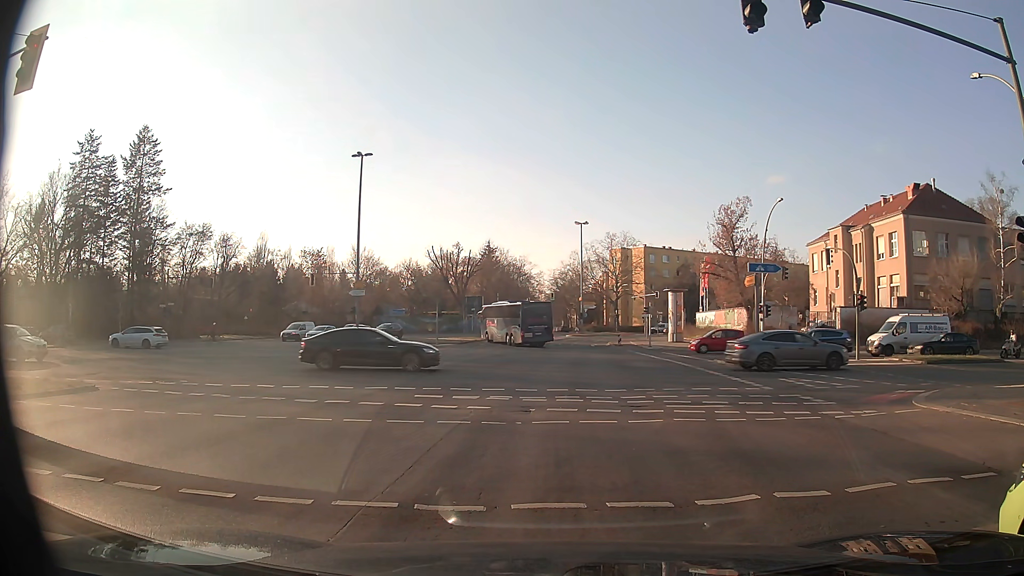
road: secondary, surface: asphalt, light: Day
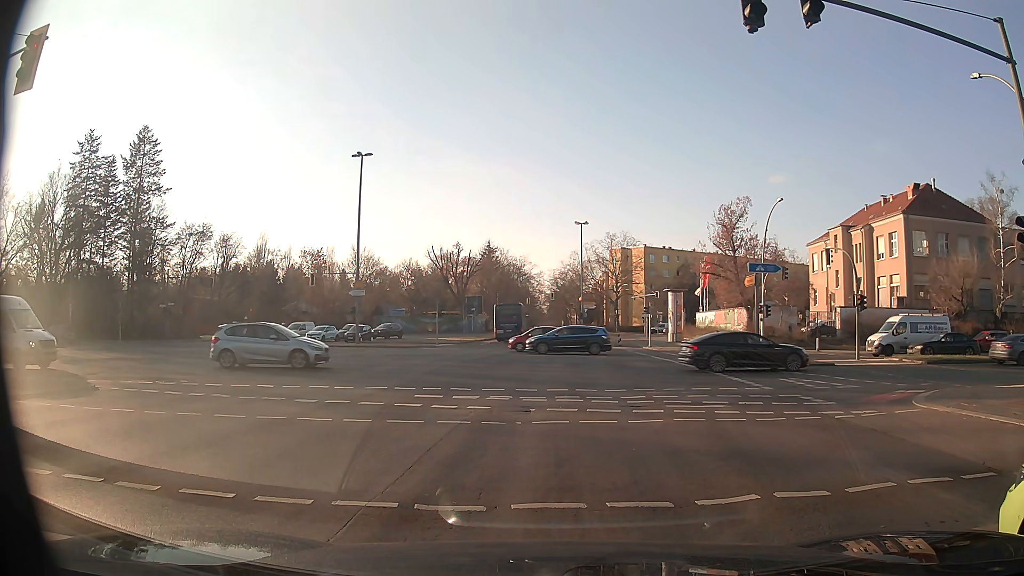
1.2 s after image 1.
(0.0, 0.0) m; 0°
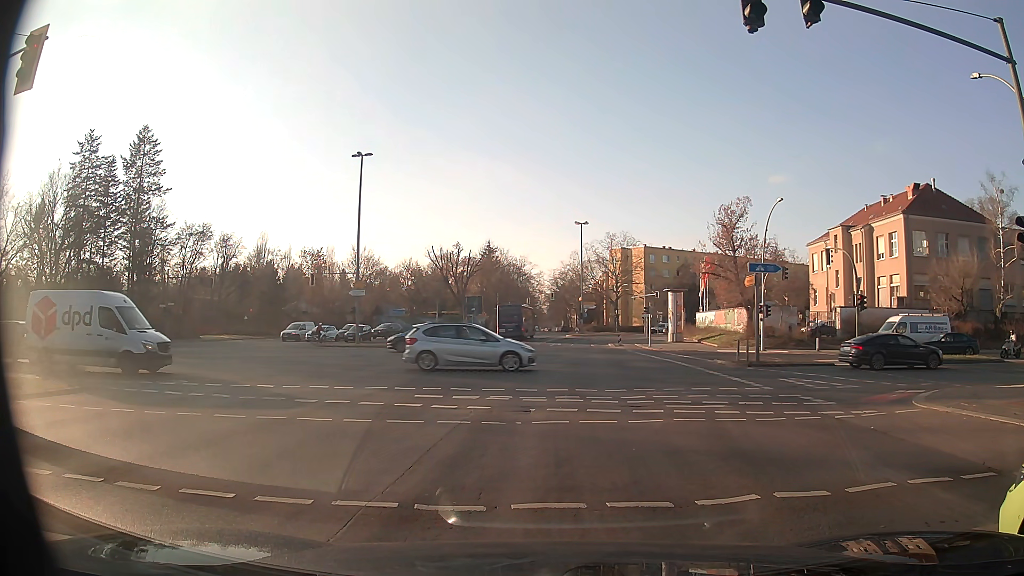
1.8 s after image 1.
(0.0, 0.0) m; 0°
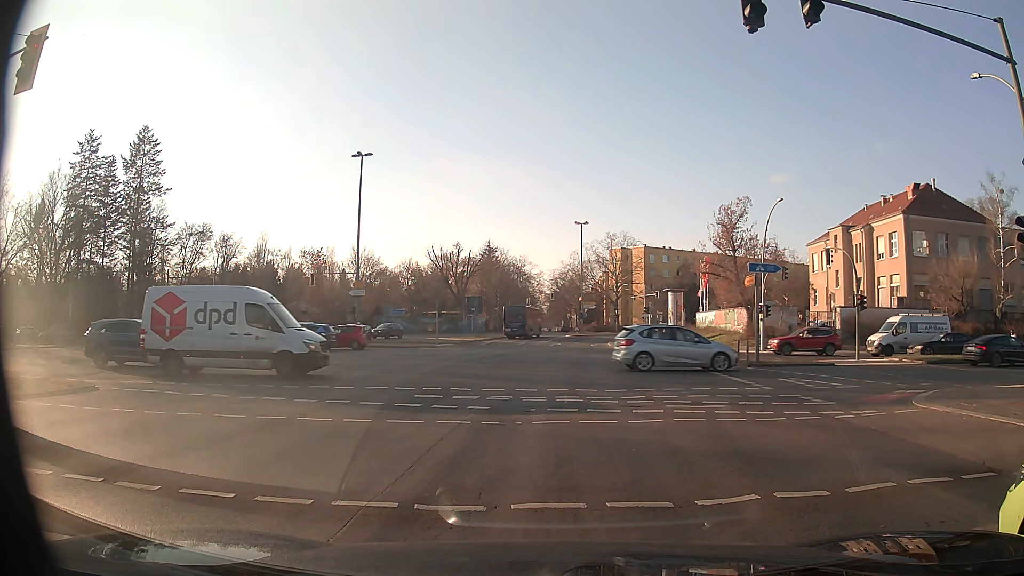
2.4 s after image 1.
(0.0, 0.0) m; 0°
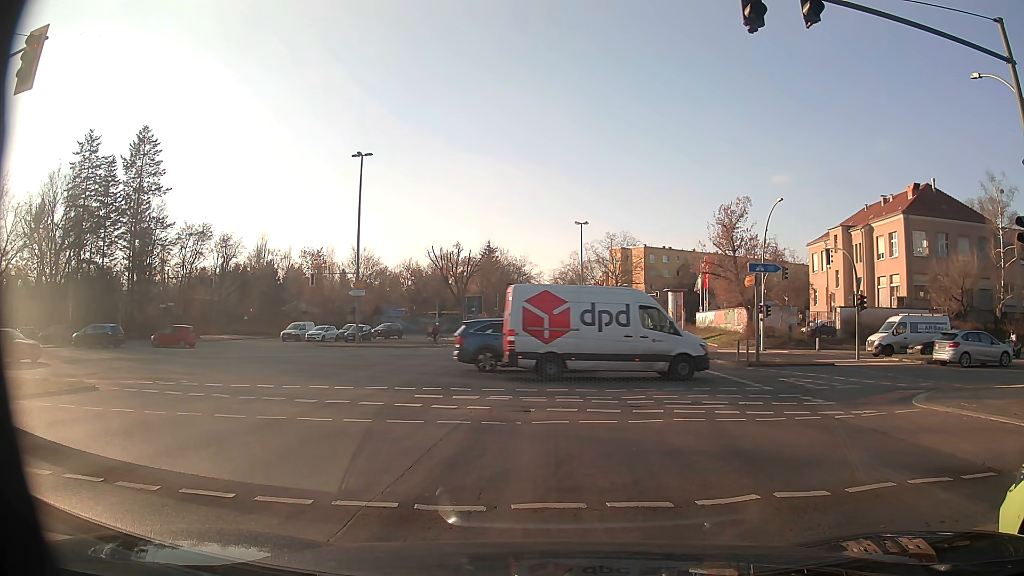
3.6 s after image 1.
(0.0, 0.0) m; 0°
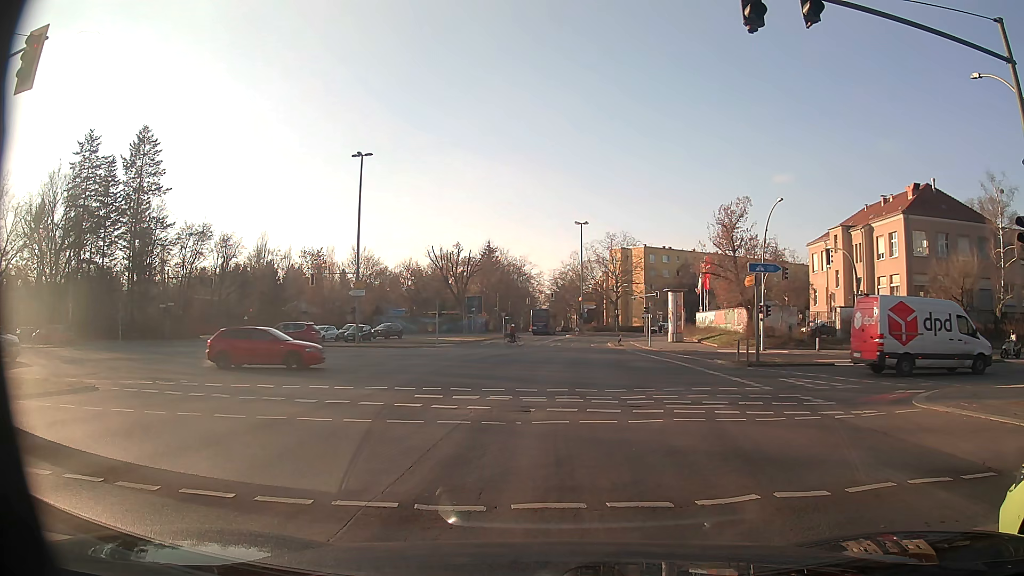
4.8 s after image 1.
(0.0, 0.0) m; 0°
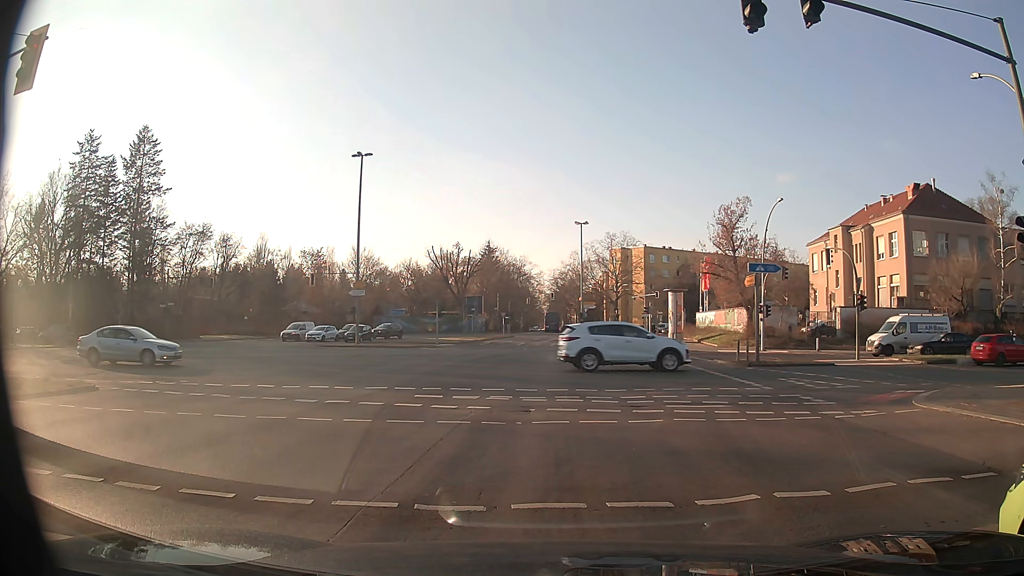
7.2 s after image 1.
(0.0, 0.0) m; 0°
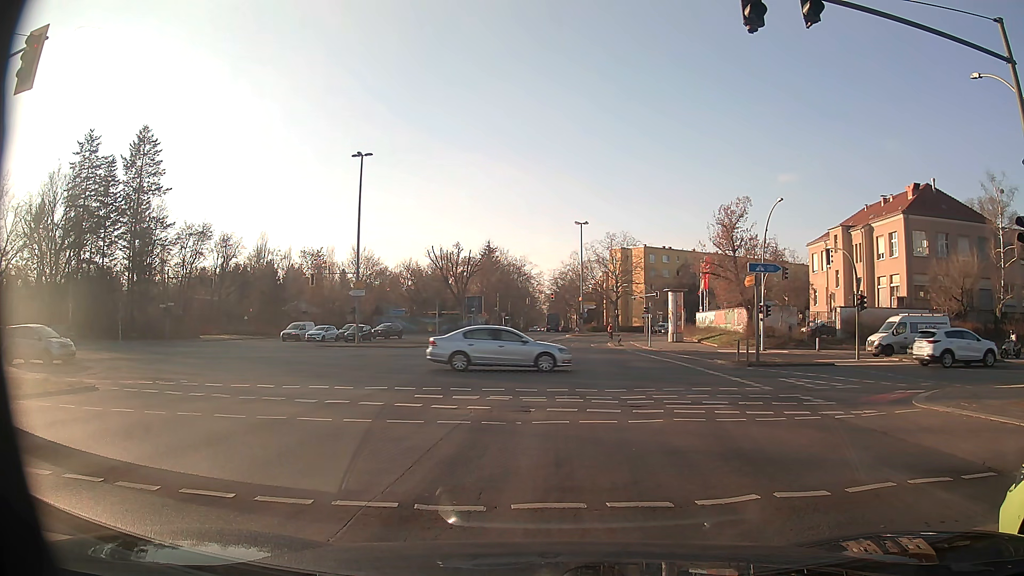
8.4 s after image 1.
(0.0, 0.0) m; 0°
(+1, +10) (+2, +20) (+3, +30) (+4, +40) (+5, +50) (+6, +60) (+8, +69) (+12, +79) (+16, +88) (+22, +96) m
